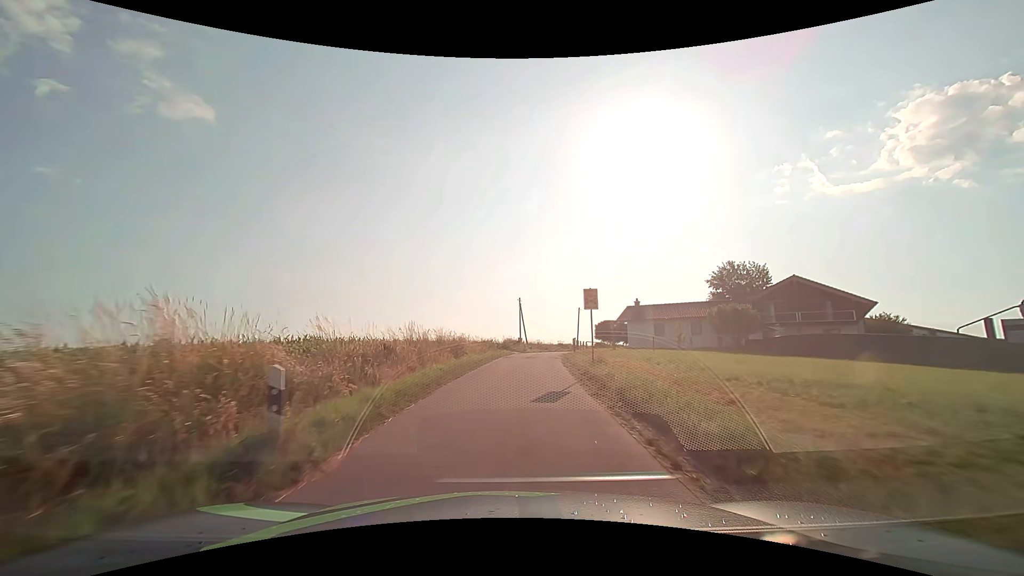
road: unclassified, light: Day
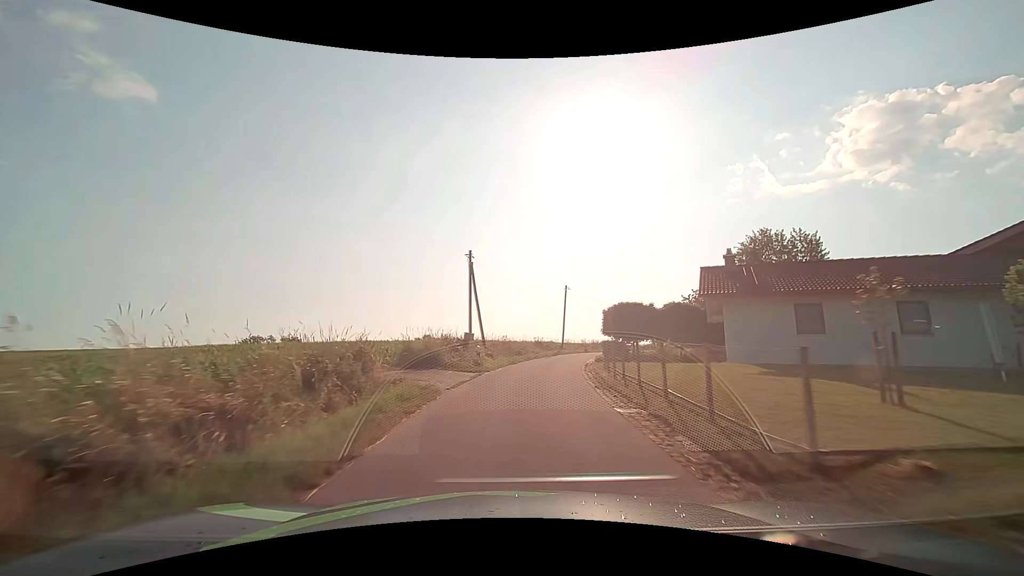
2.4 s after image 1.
(+1.0, +28.9) m; +5°
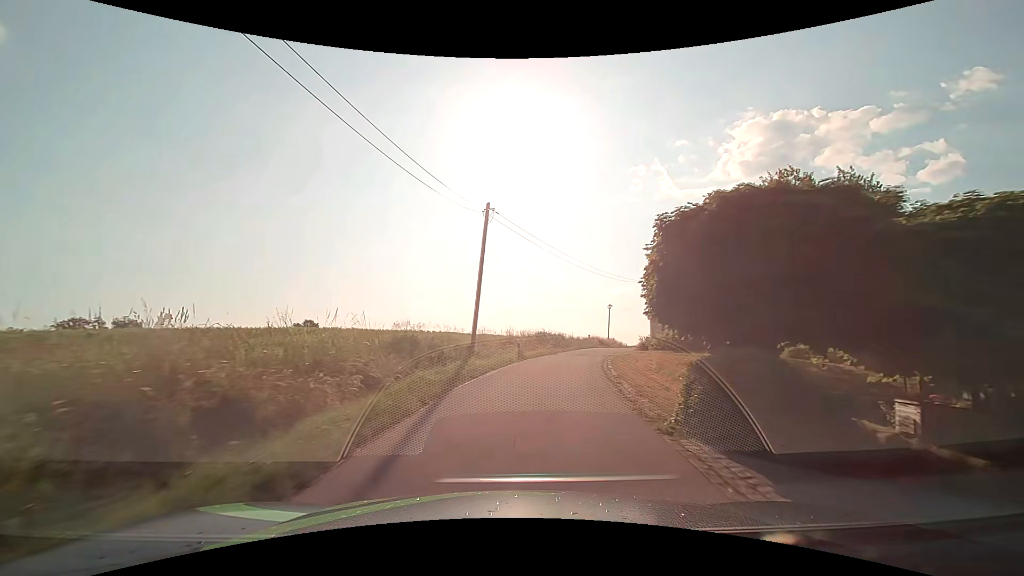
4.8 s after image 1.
(+2.6, +29.7) m; +10°
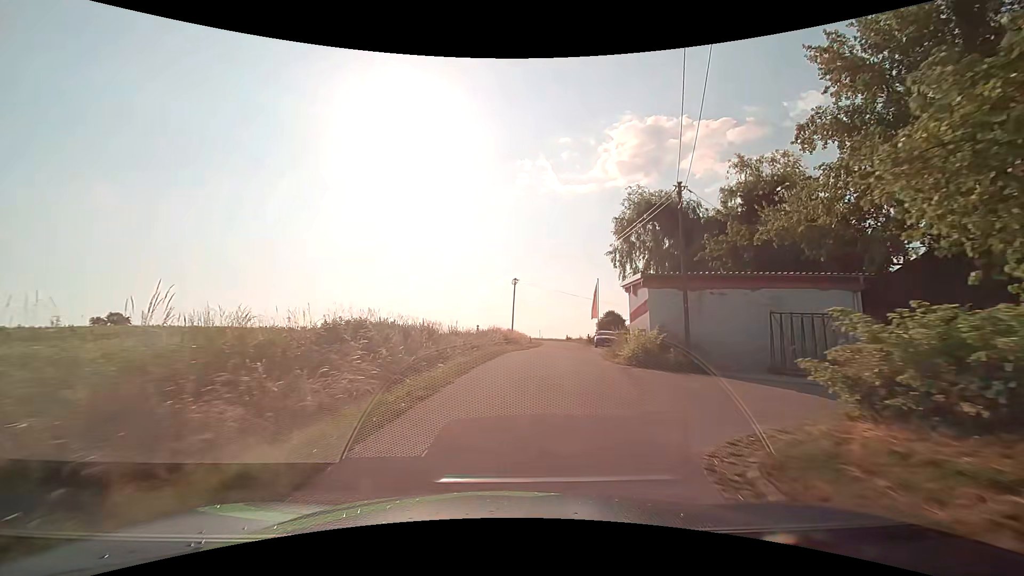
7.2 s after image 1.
(+3.7, +29.6) m; +14°
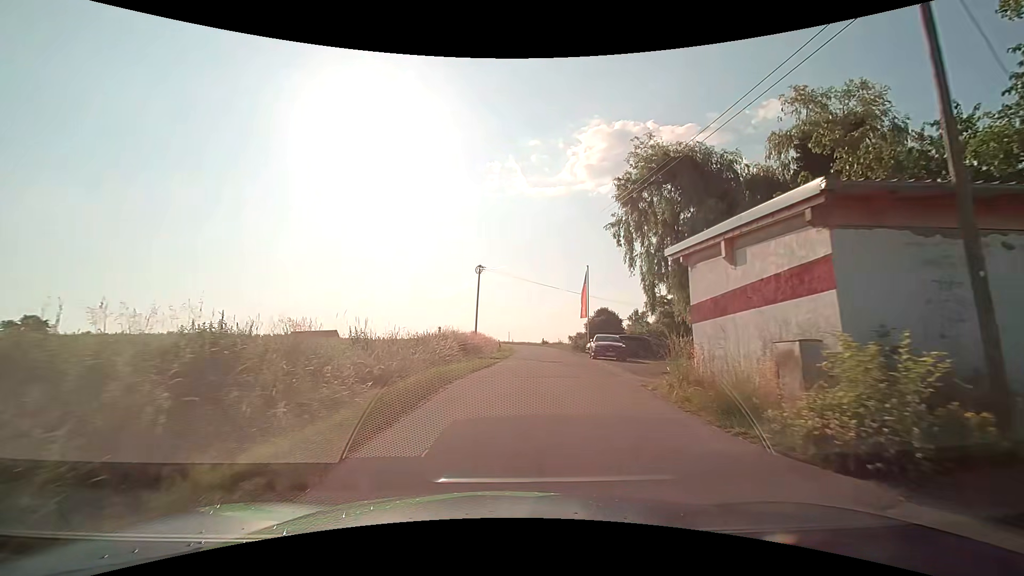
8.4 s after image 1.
(+0.4, +12.2) m; +4°
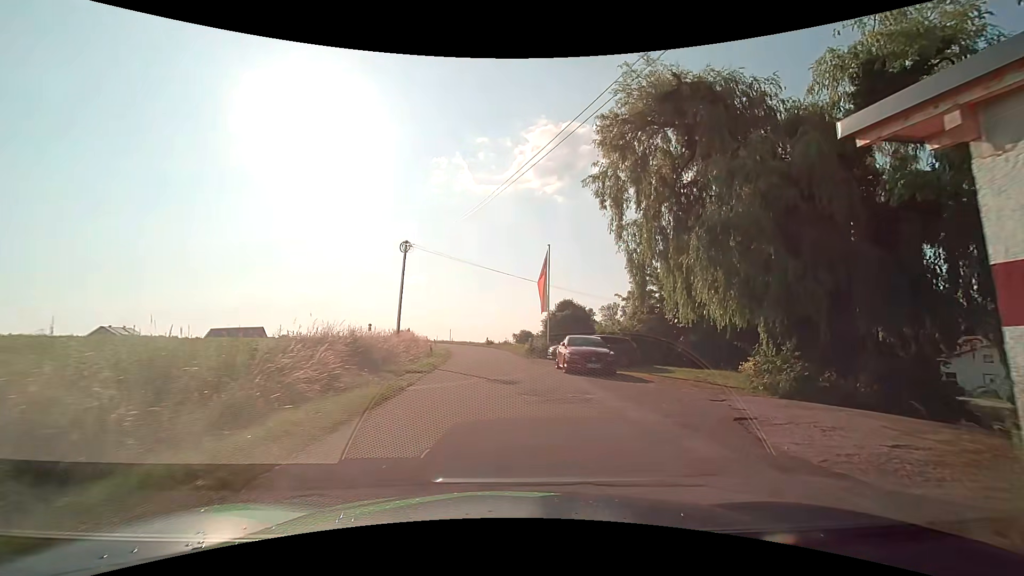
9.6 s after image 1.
(+0.2, +9.4) m; +5°
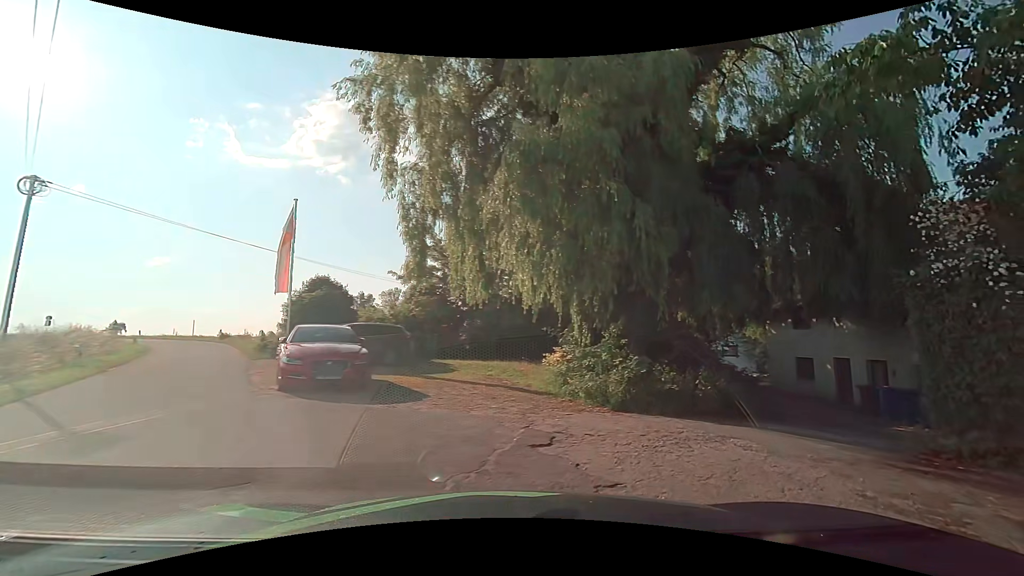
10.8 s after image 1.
(+1.2, +6.6) m; +25°
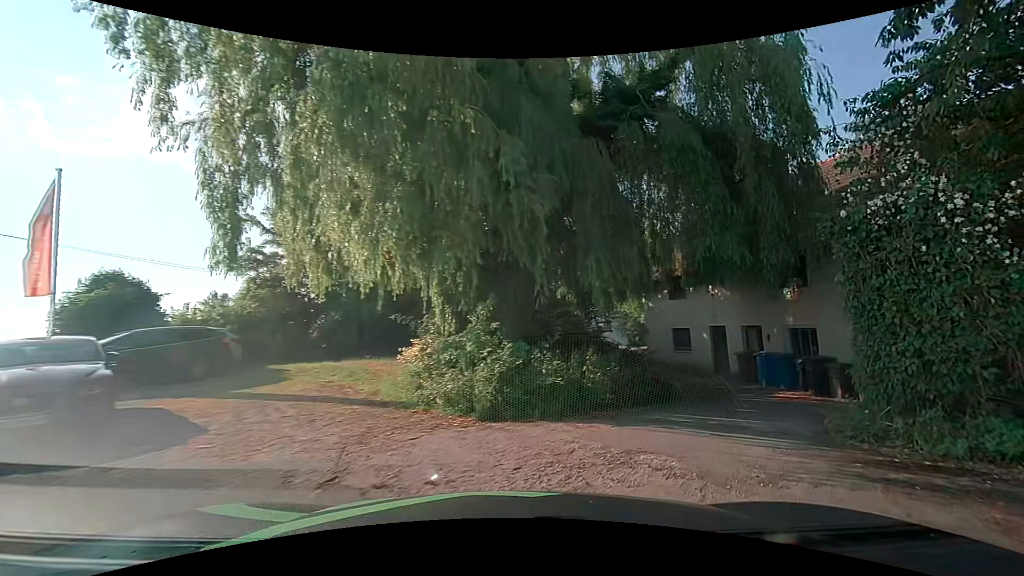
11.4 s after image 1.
(+0.4, +2.7) m; +12°
